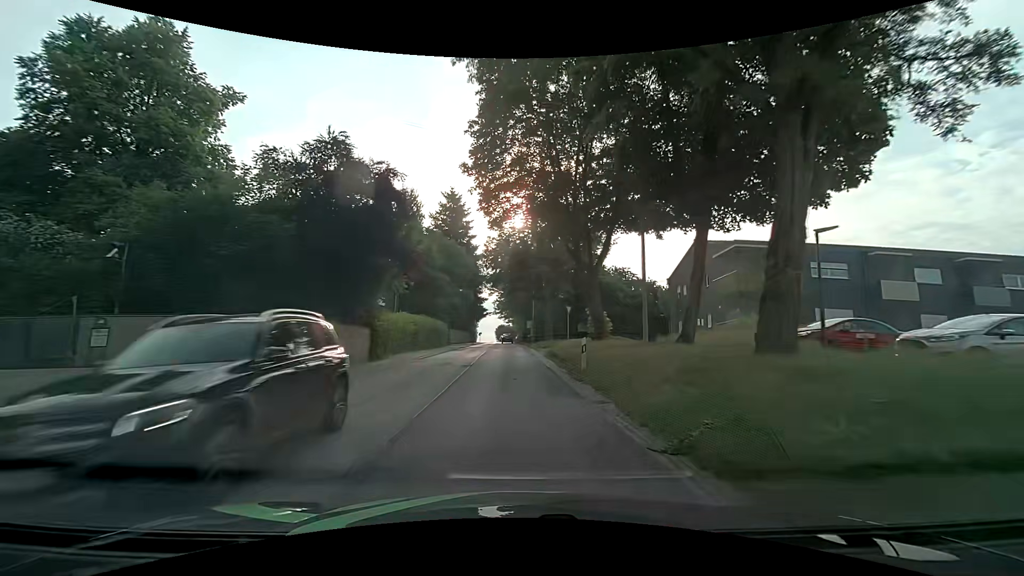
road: secondary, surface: asphalt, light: Day
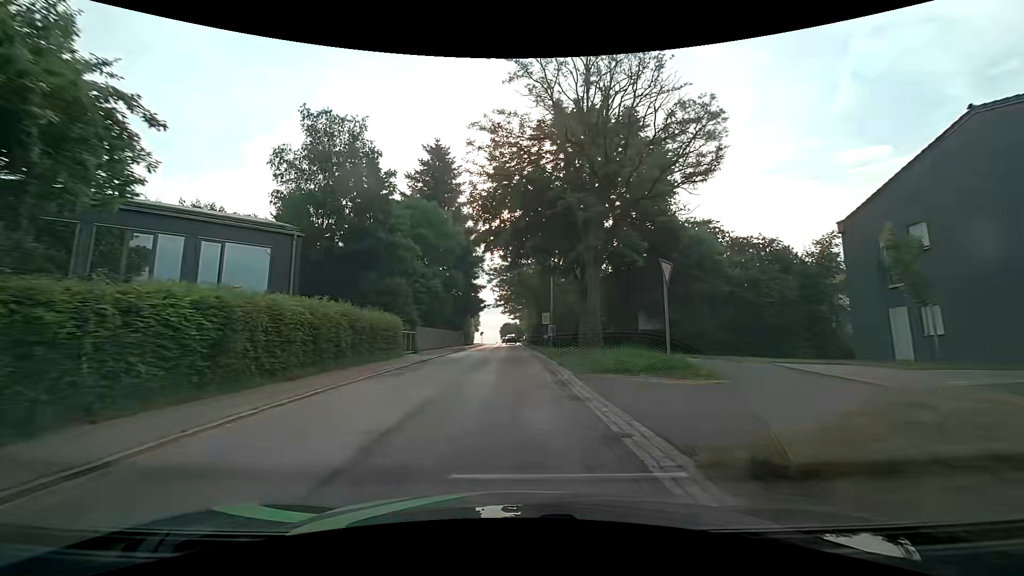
(-0.3, +22.9) m; -1°
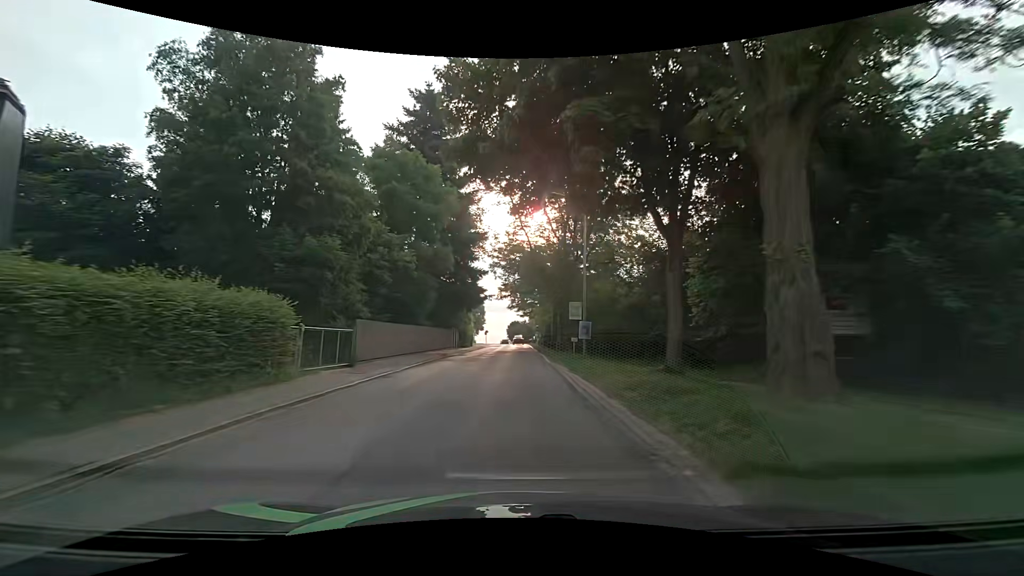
(-0.1, +15.3) m; -1°
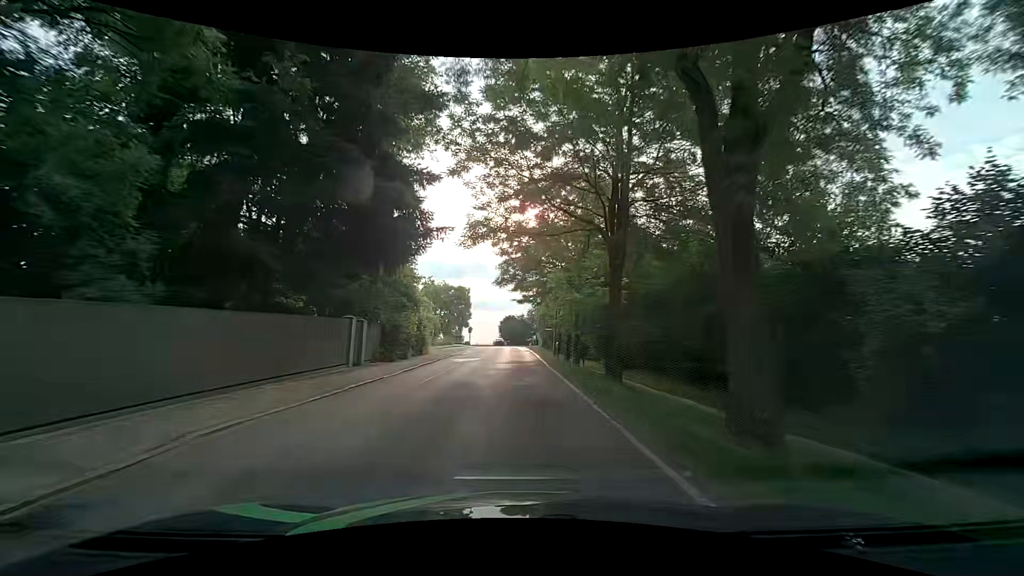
(+0.1, +30.7) m; 0°
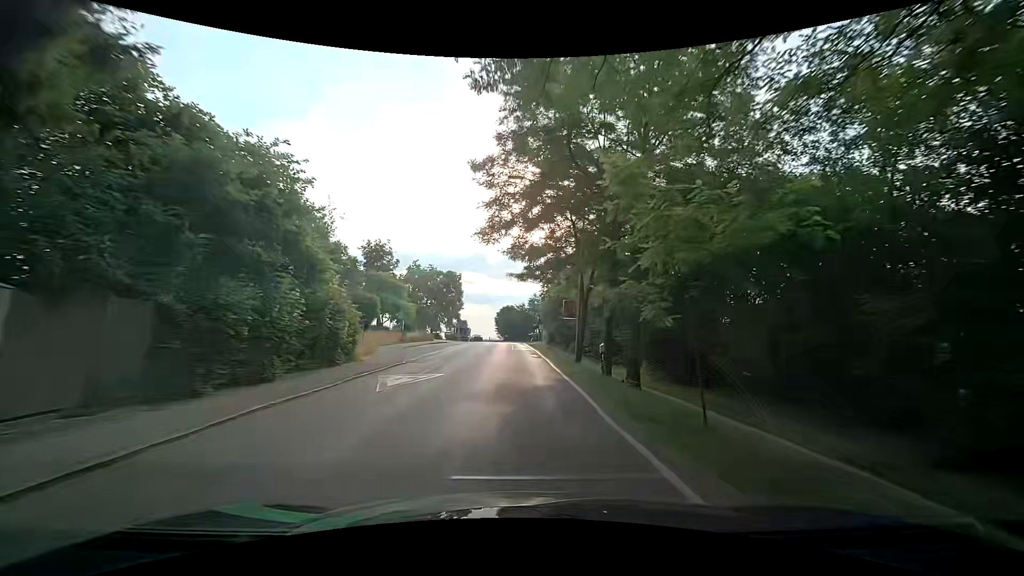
(+0.2, +15.3) m; 0°
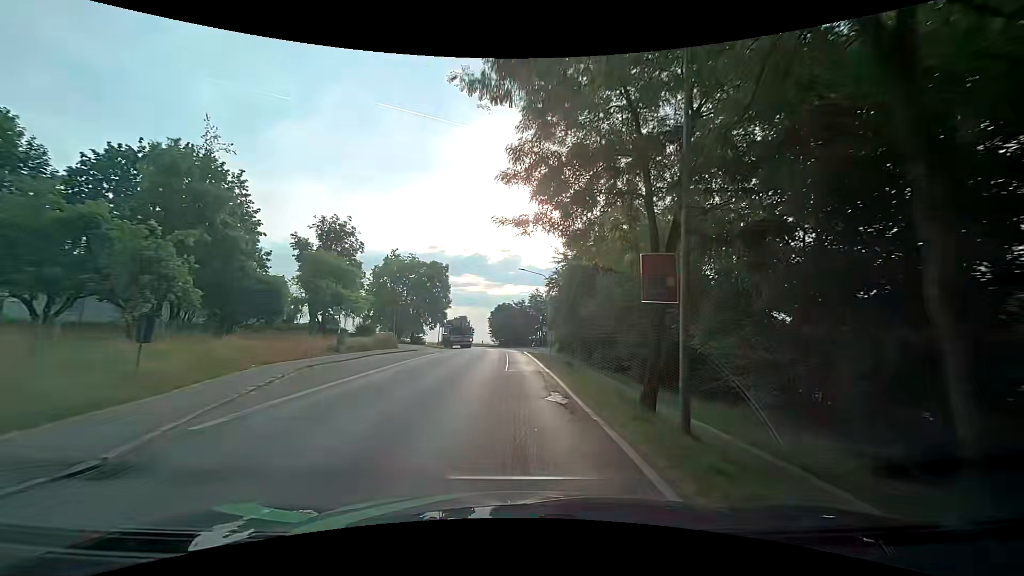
(+0.1, +15.3) m; +1°
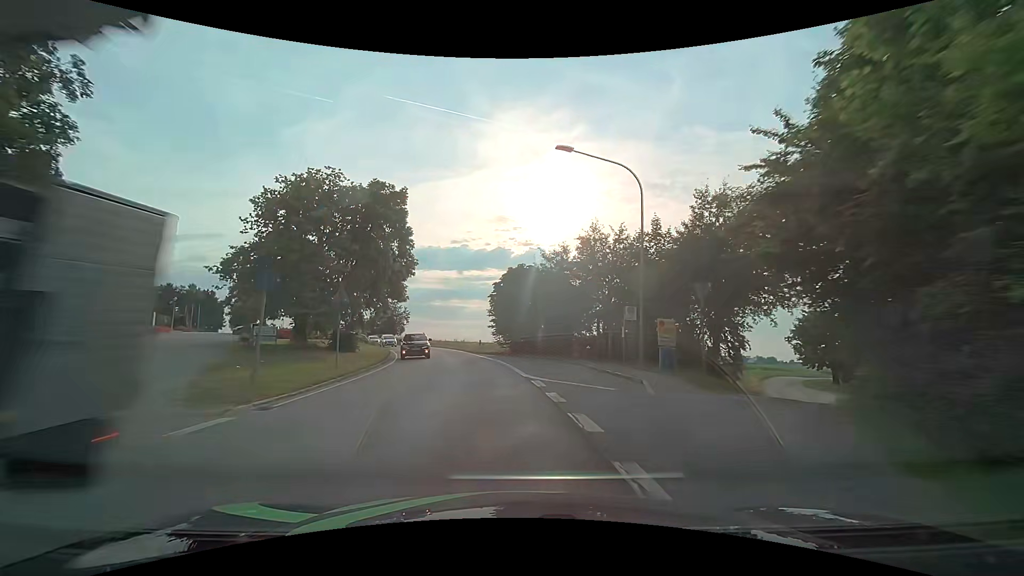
(-0.4, +38.3) m; -2°
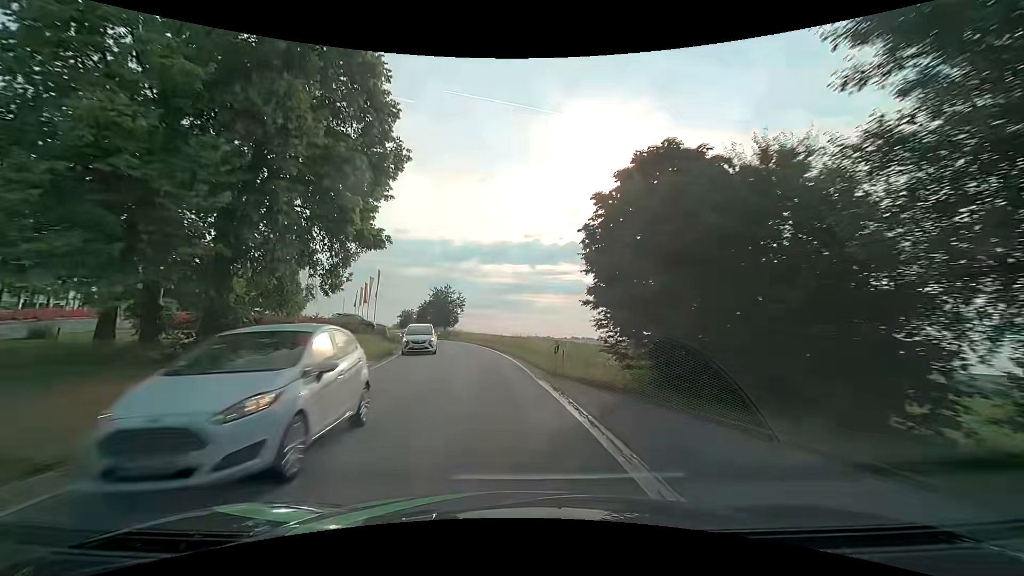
(-1.9, +23.0) m; -9°
(0, +10) (-1, +20) (-2, +30) (-4, +40) (-6, +50) (-9, +59) (-11, +69) (-14, +78) (-18, +88) (-21, +97) m
